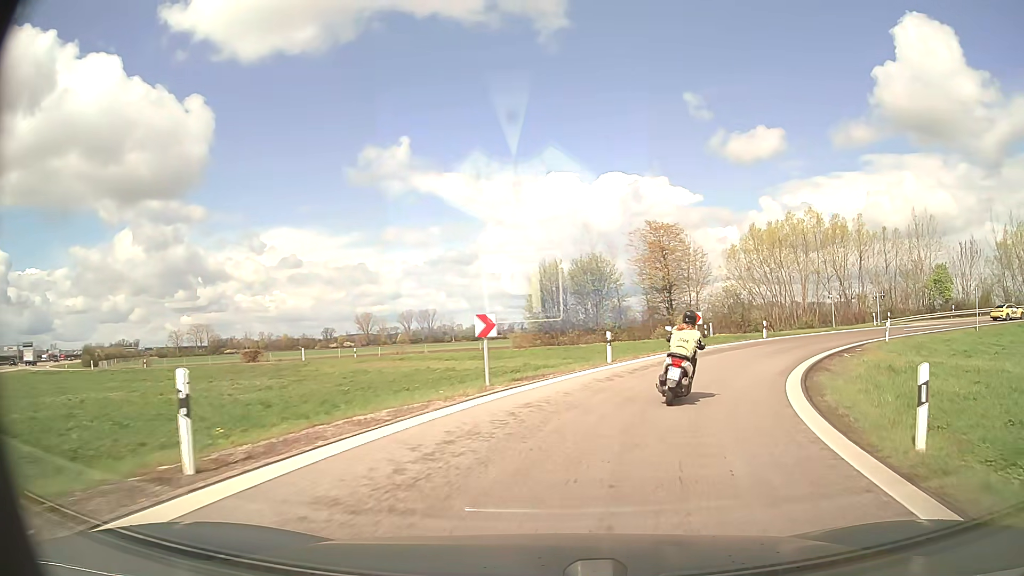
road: motorway_link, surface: asphalt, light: Day
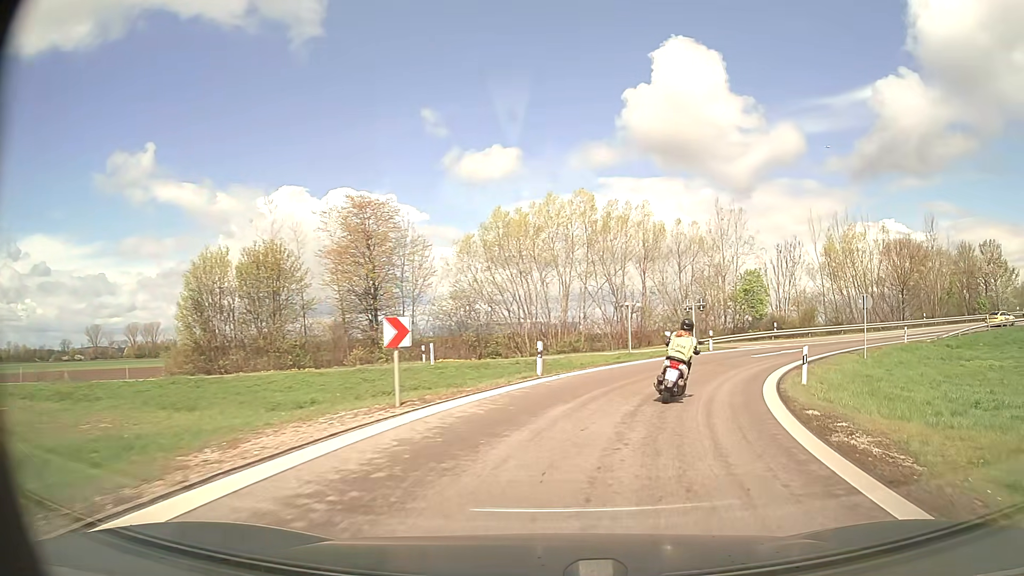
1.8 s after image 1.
(+3.4, +18.2) m; +22°
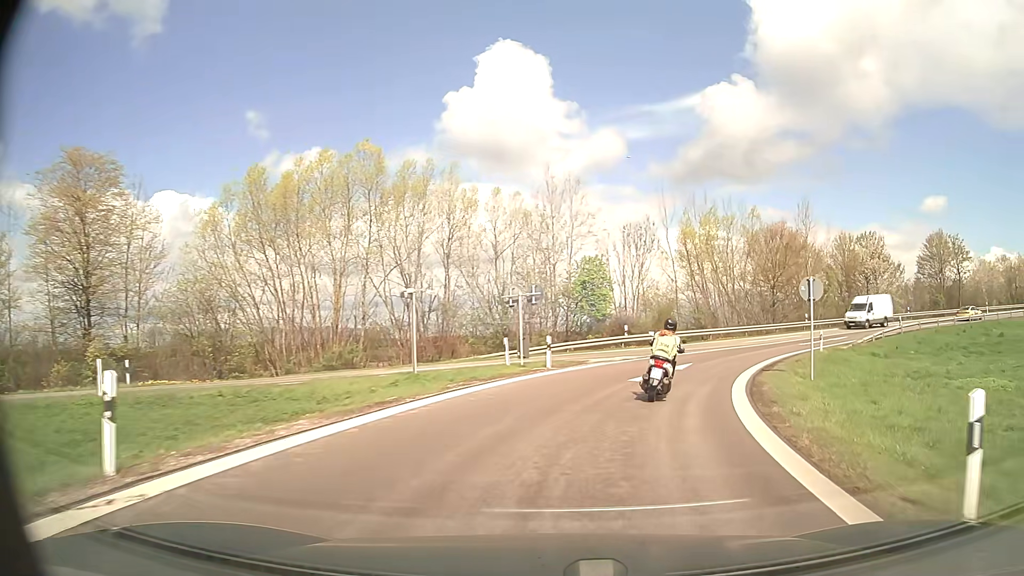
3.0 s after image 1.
(+1.9, +13.2) m; +16°
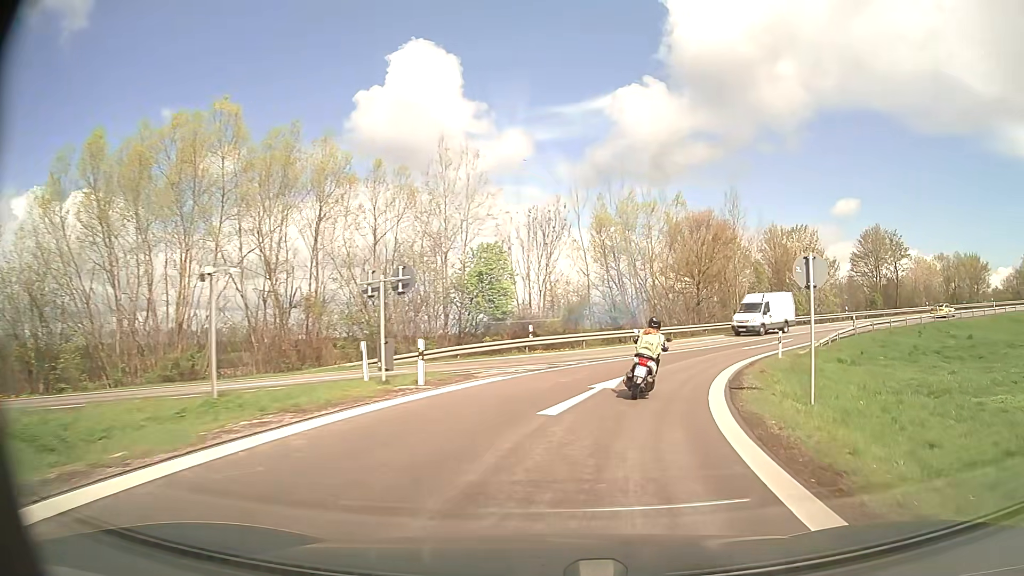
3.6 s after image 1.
(+0.5, +6.8) m; +8°
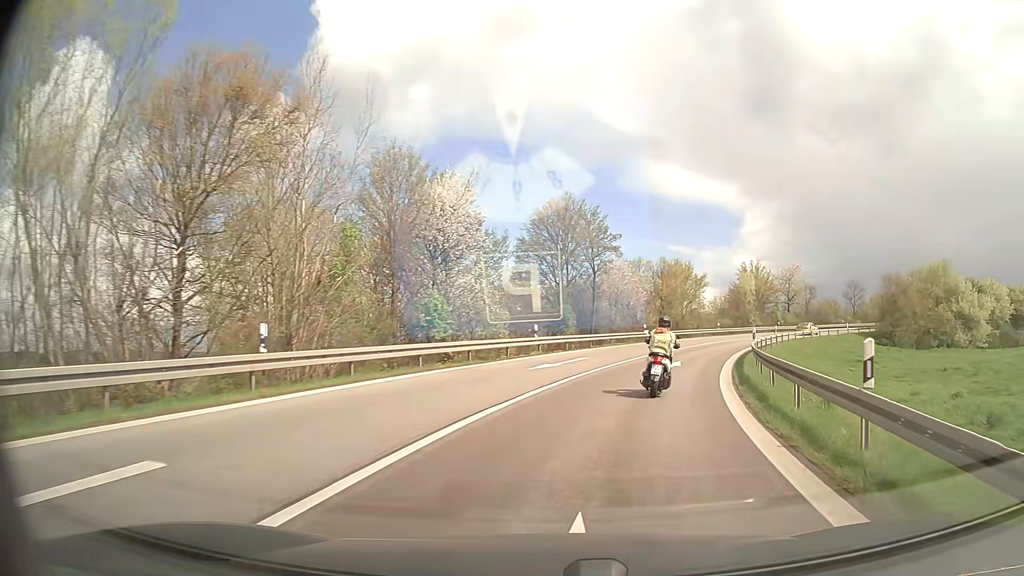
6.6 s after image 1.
(+10.3, +32.6) m; +36°
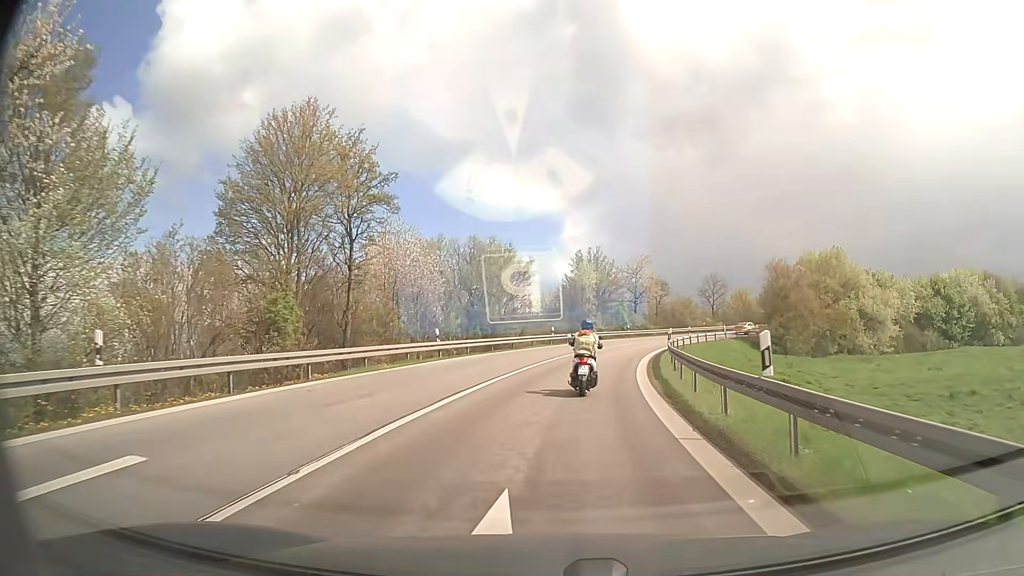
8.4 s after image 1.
(+3.5, +20.7) m; +15°
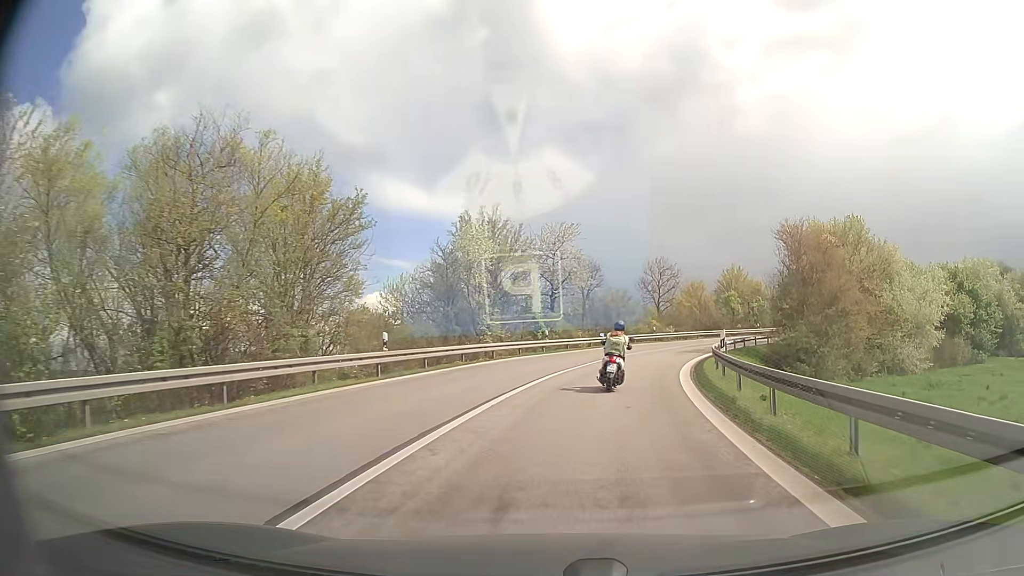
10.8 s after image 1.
(+2.0, +28.8) m; +9°
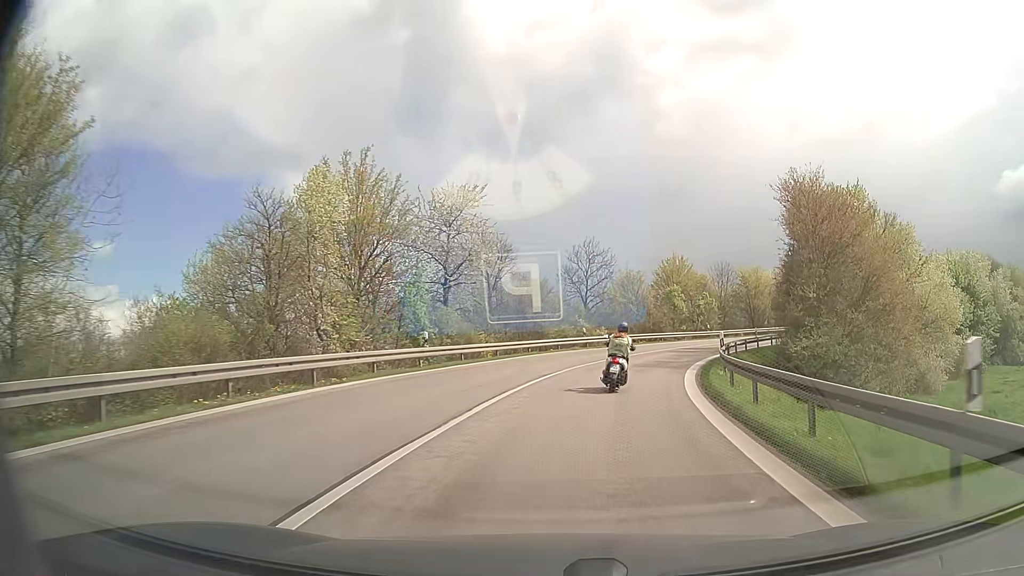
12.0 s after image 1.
(+1.0, +14.7) m; +8°
(0, +10) (+2, +20) (+5, +30) (+8, +39) (+13, +47) (+20, +55) (+27, +62) (+35, +68) (+44, +72) (+54, +75) m
